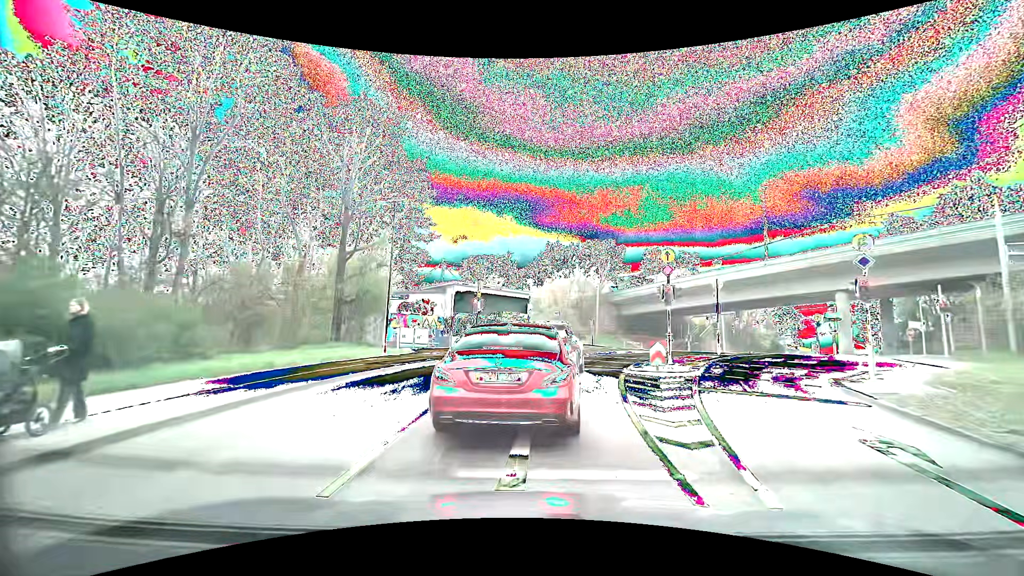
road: secondary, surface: asphalt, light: Day
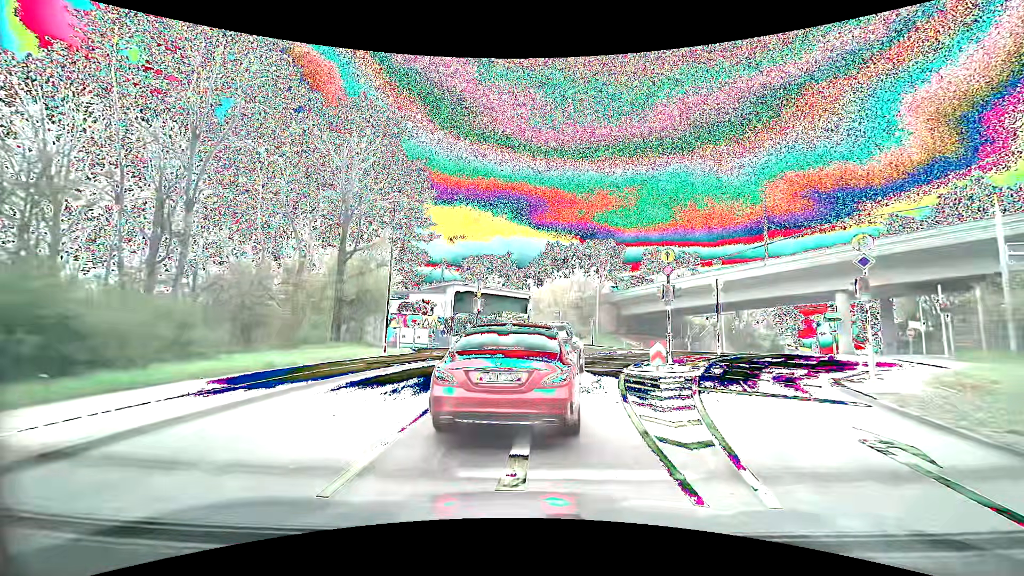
(0.0, 0.0) m; 0°
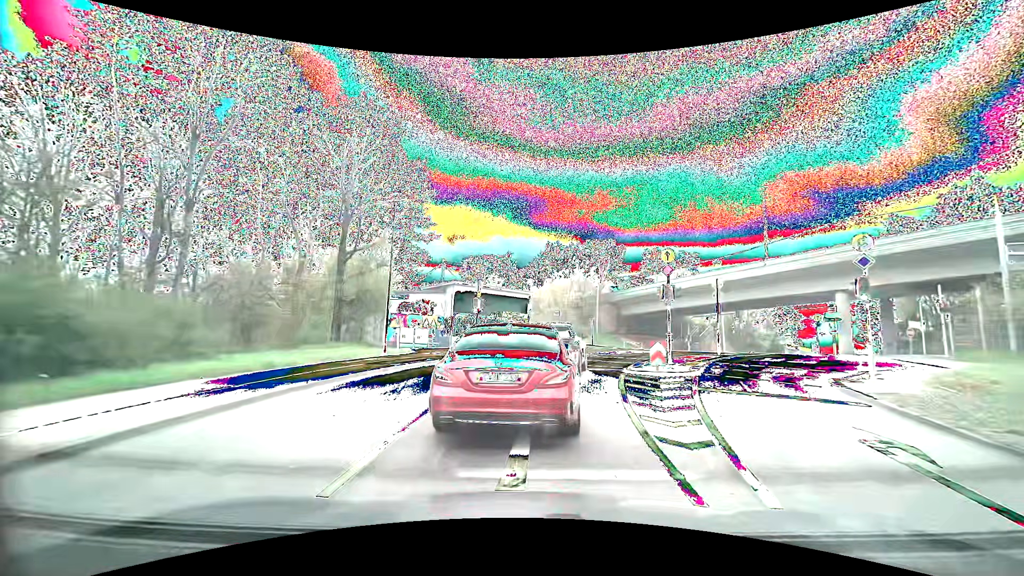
(0.0, 0.0) m; 0°
